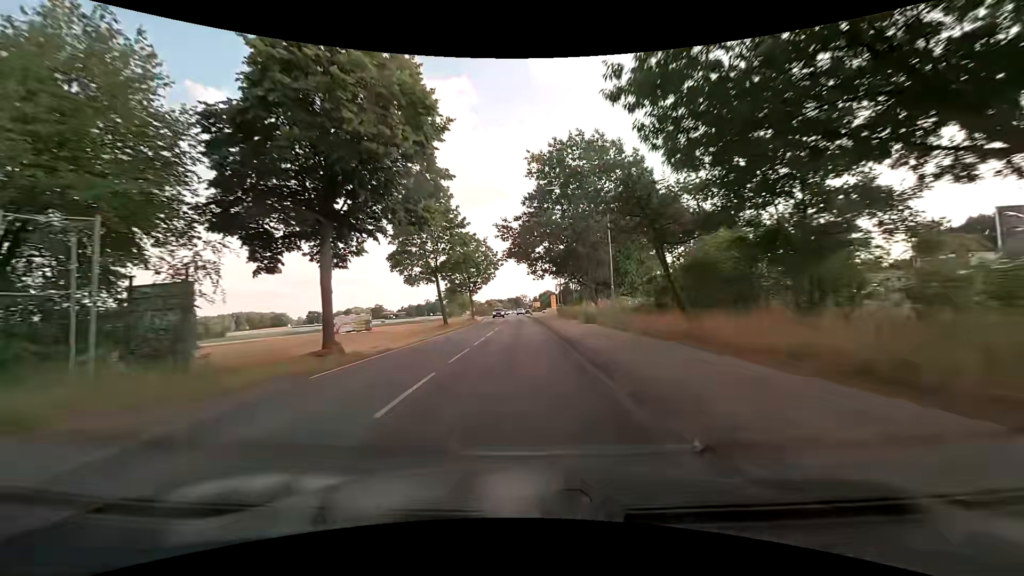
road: secondary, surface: asphalt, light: Day
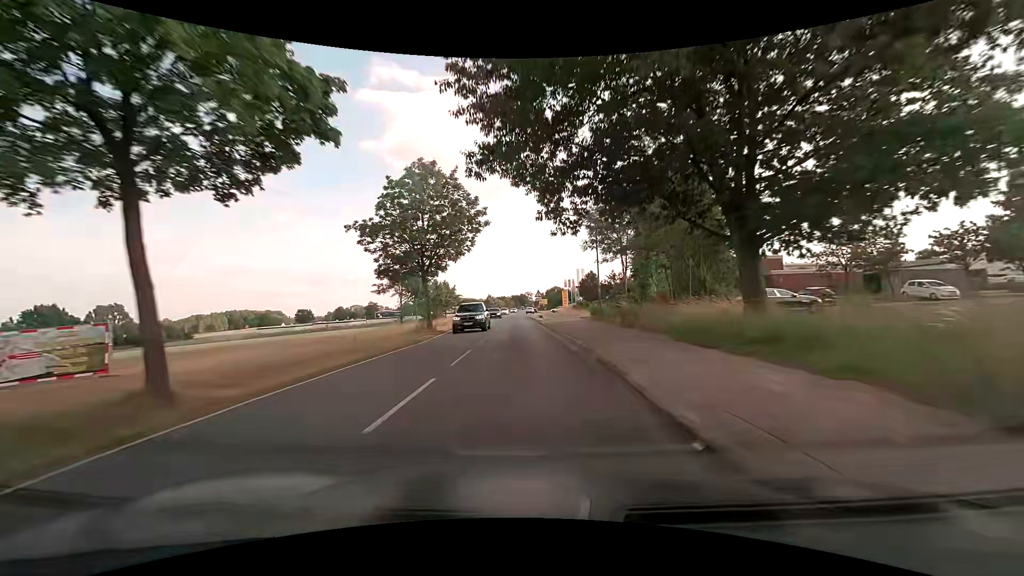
(-0.4, +31.2) m; -1°
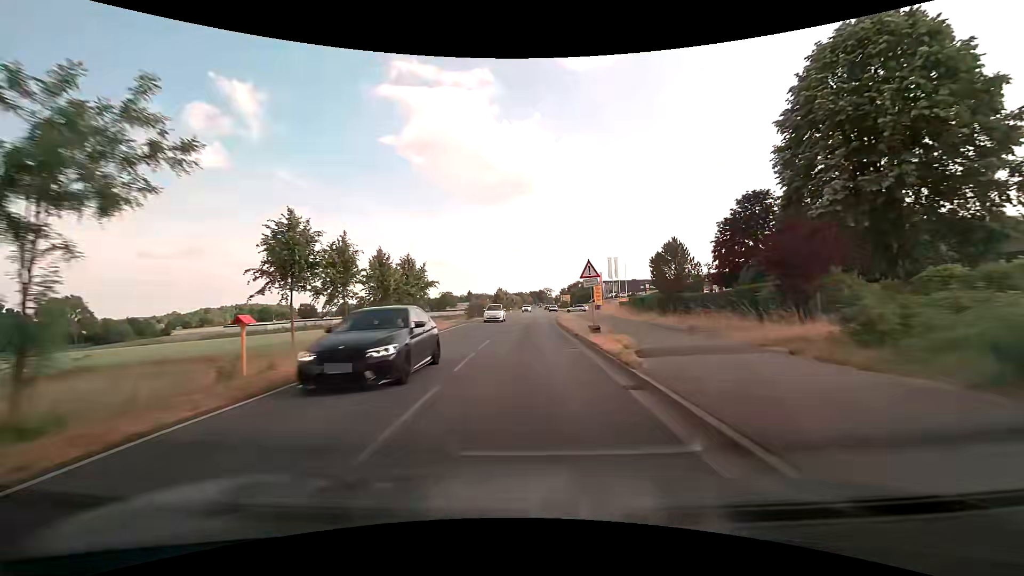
(-0.6, +31.6) m; -3°
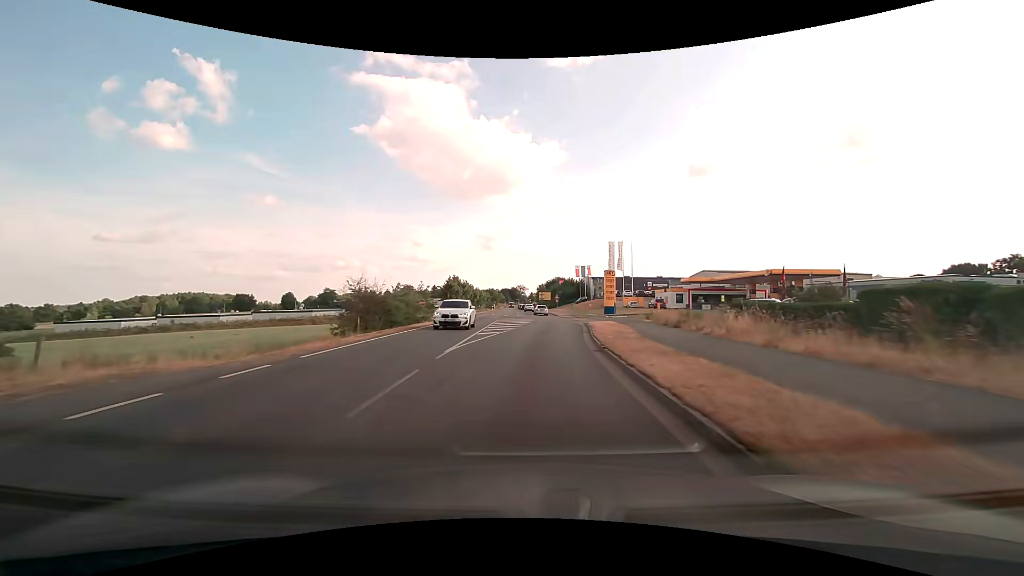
(+0.7, +40.7) m; +3°
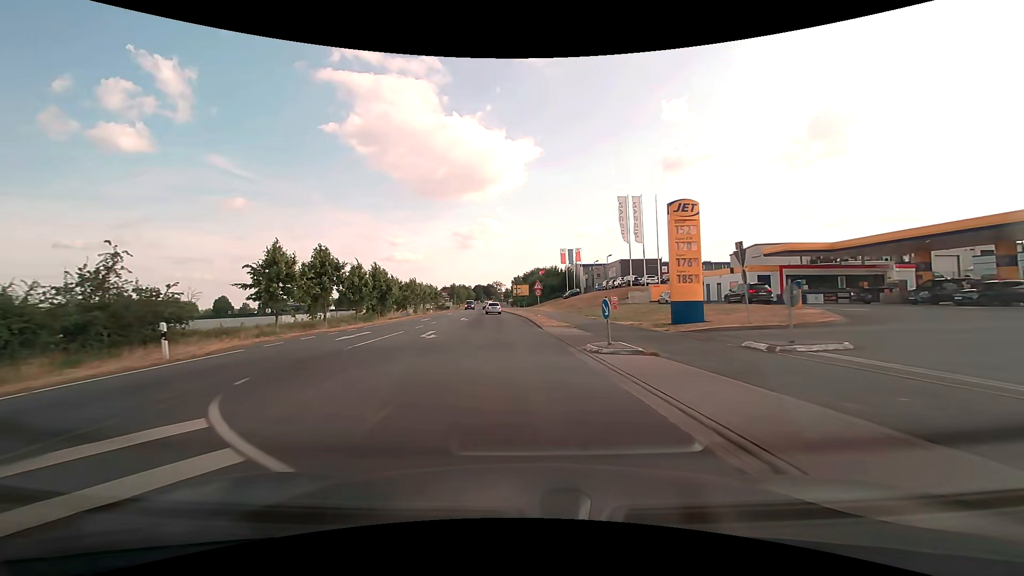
(+2.5, +41.5) m; +3°
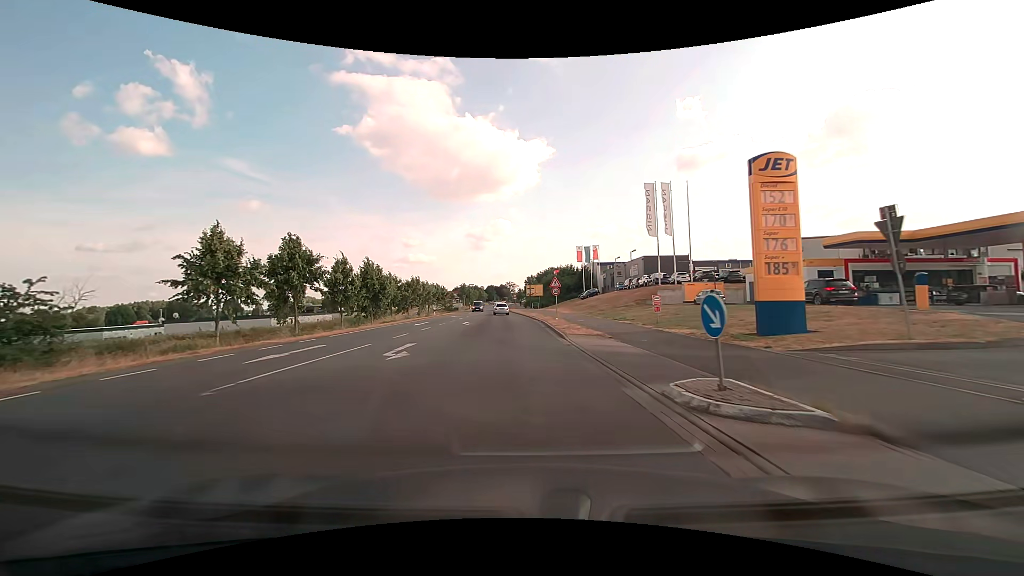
(-0.1, +7.1) m; -2°
(0, +10) (0, +20) (-1, +30) (-1, +40) (-2, +50) (-2, +60) (-3, +70) (-4, +80) (-5, +90) (-5, +100) m
